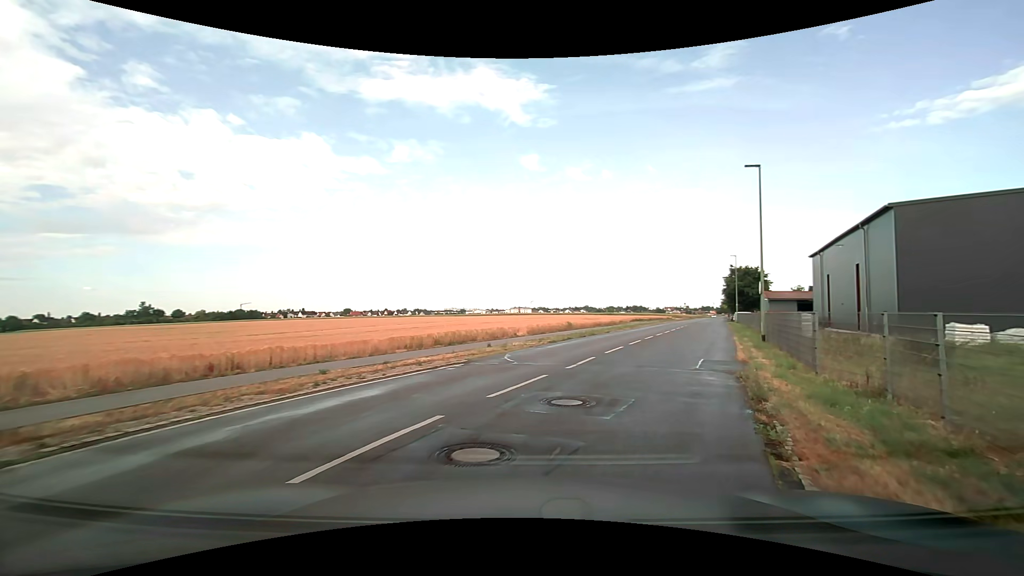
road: tertiary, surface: asphalt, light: Day
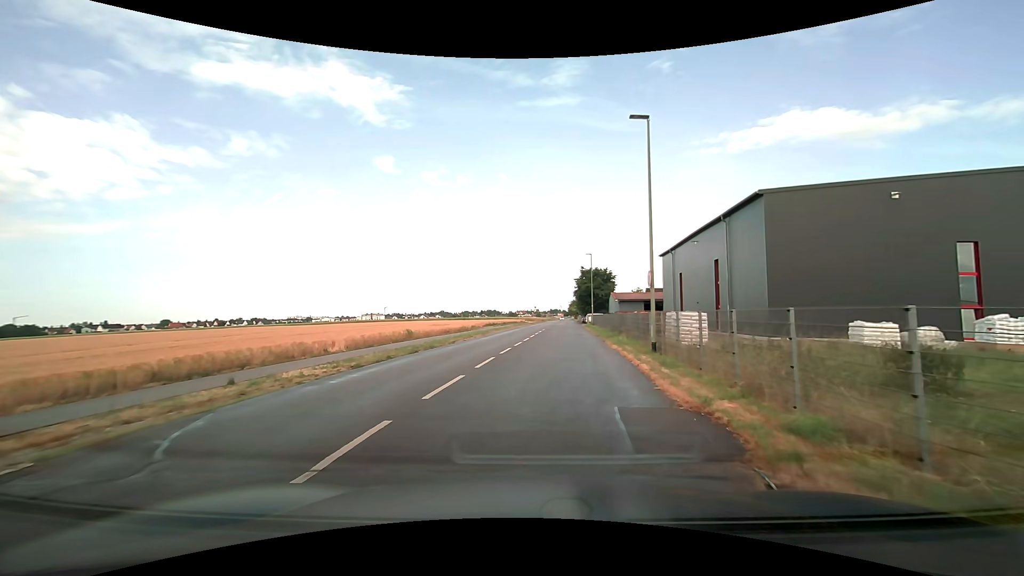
(+1.3, +8.5) m; +17°
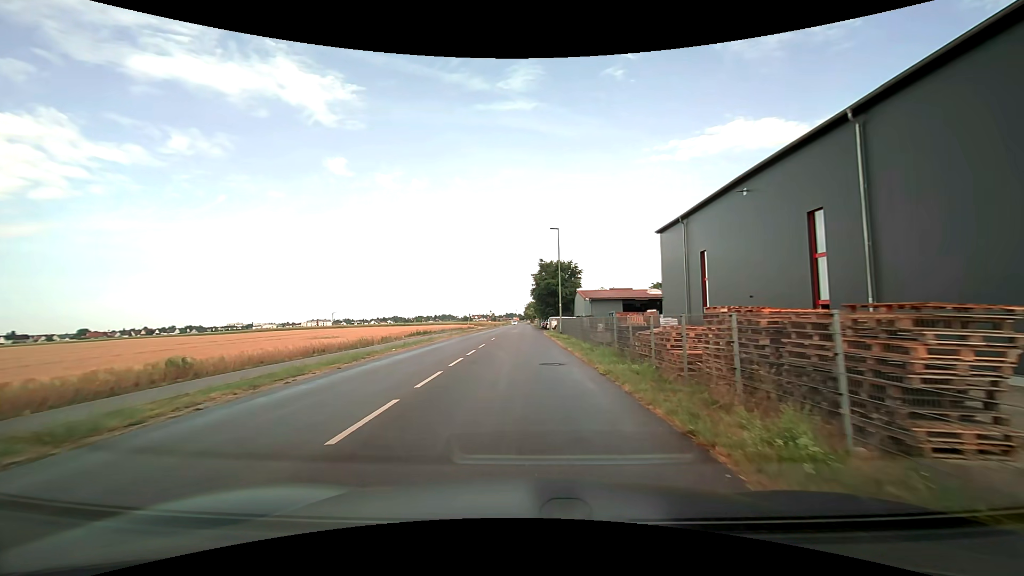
(+1.4, +20.3) m; +5°
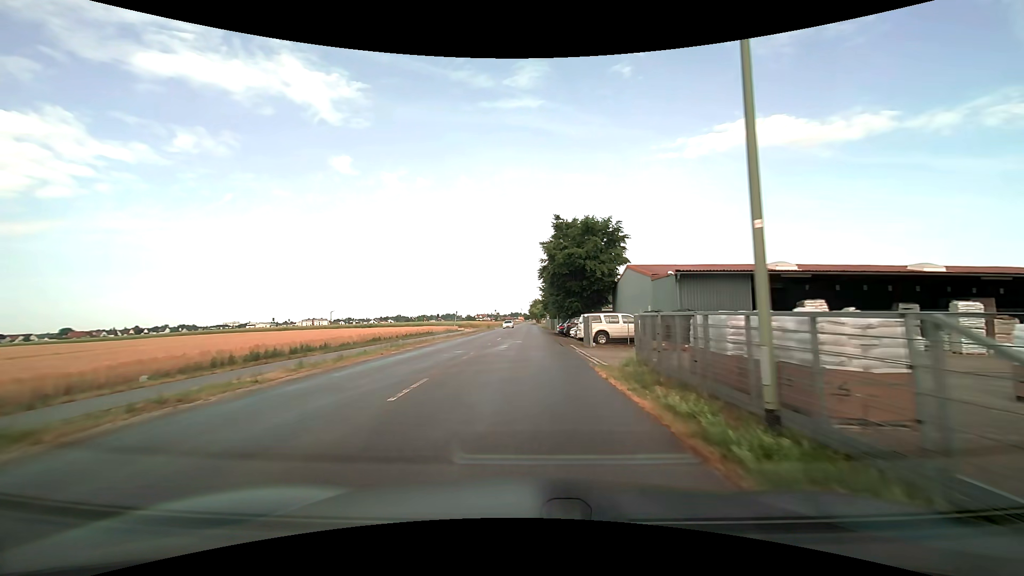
(-0.1, +34.5) m; -1°
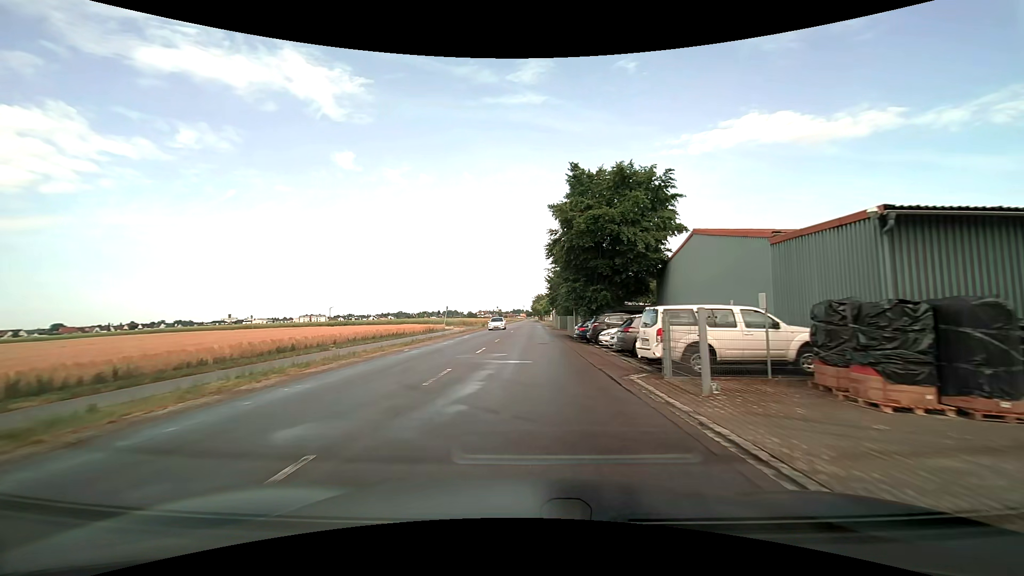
(0.0, +15.3) m; 0°
